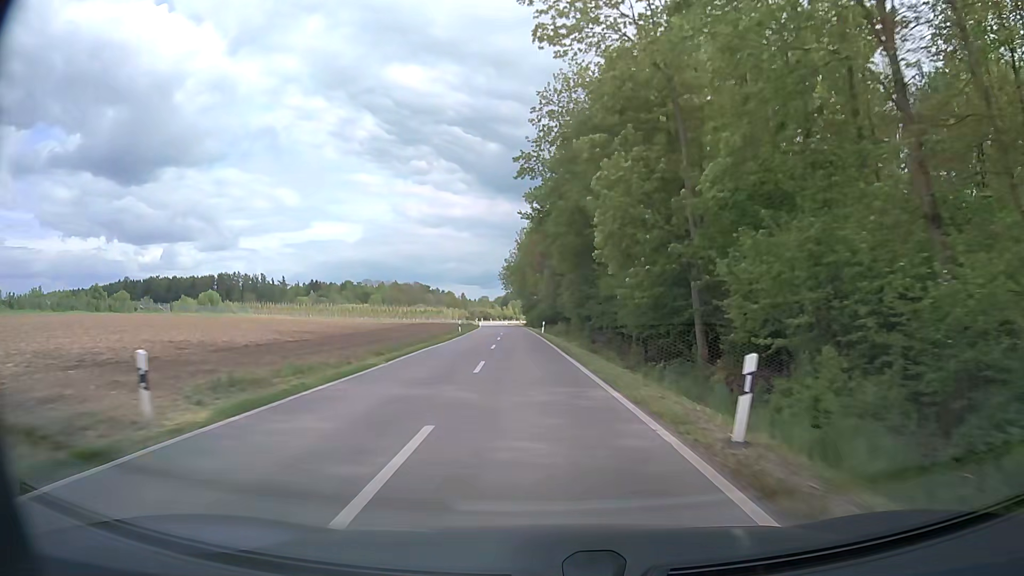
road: unclassified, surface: asphalt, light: Day
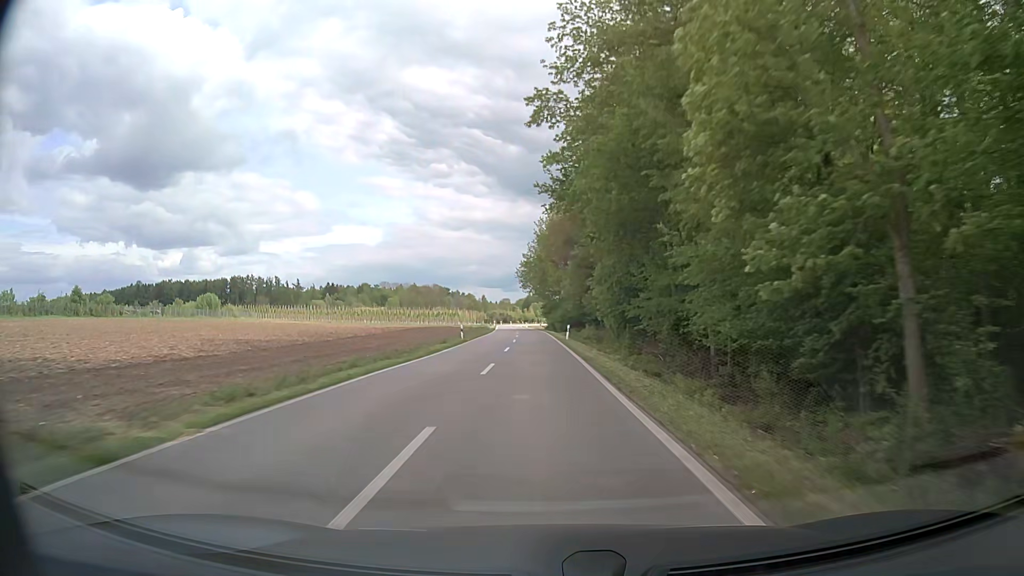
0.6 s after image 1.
(-0.2, +12.2) m; -2°
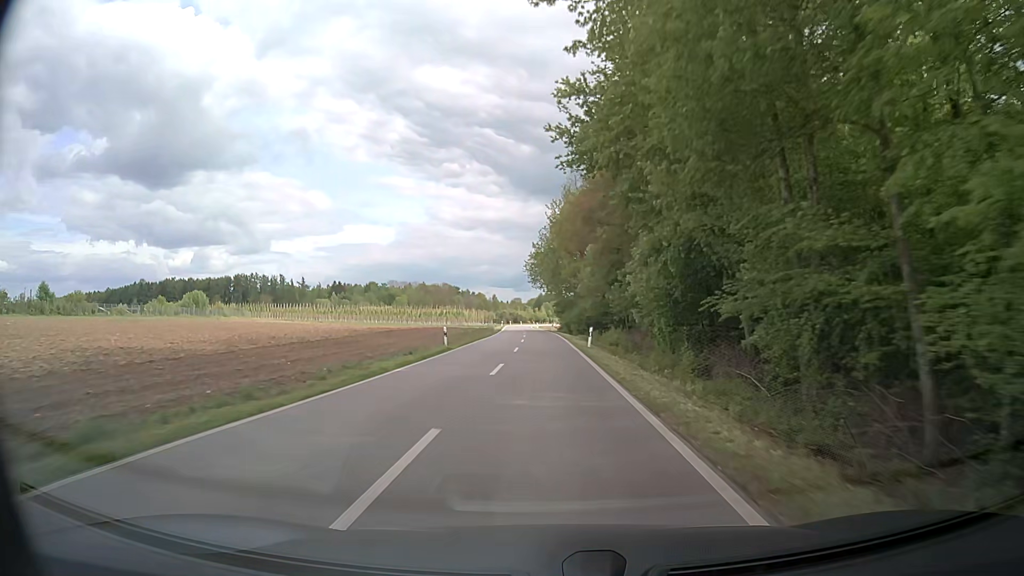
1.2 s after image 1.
(-0.2, +12.3) m; -1°
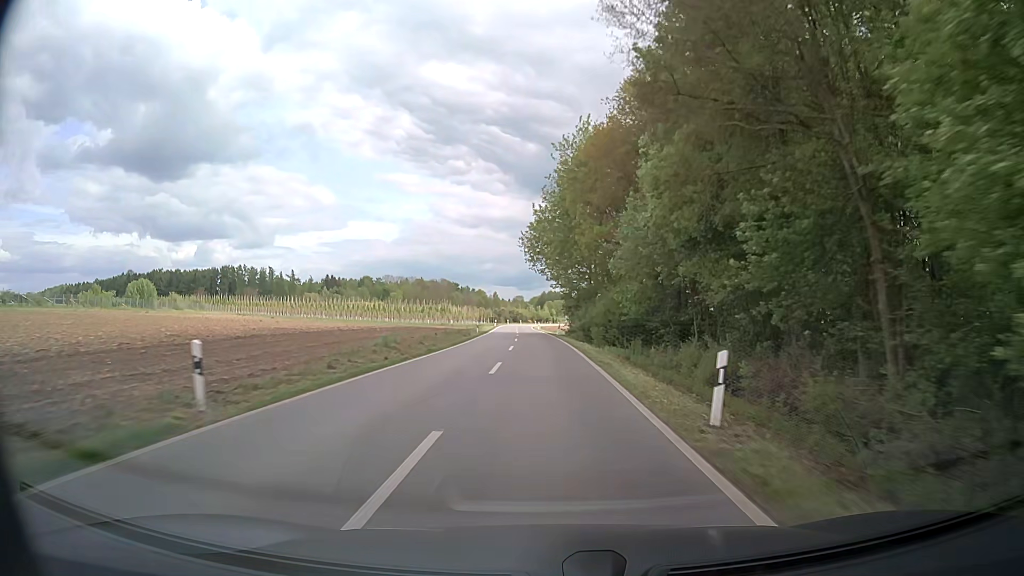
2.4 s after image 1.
(-0.1, +24.6) m; 0°
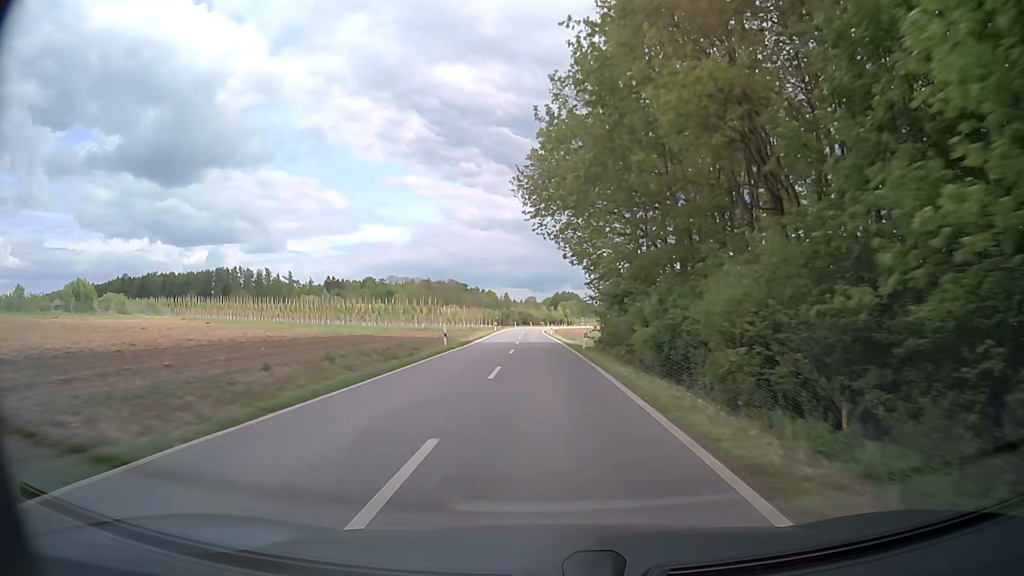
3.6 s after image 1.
(-0.2, +24.8) m; -1°
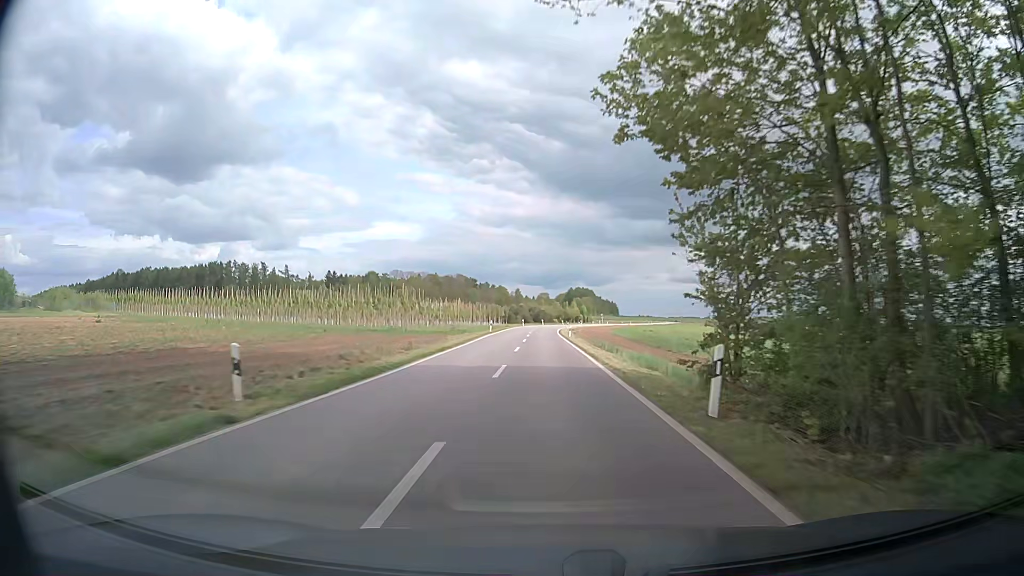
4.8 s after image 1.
(-0.3, +24.5) m; -1°
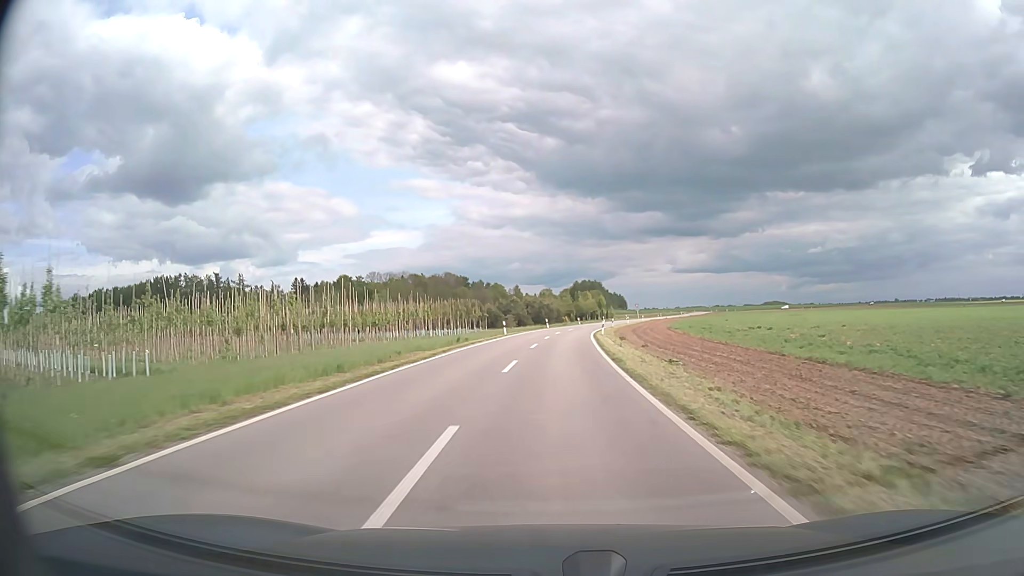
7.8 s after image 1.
(-0.5, +59.5) m; 0°
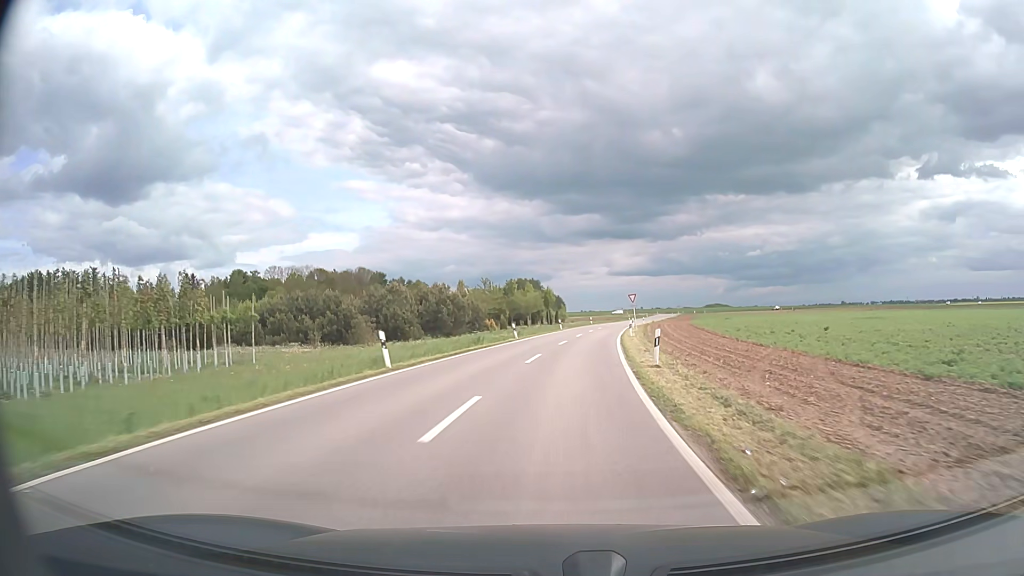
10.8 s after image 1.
(+2.4, +57.2) m; +5°
(0, +10) (+1, +20) (+1, +30) (+2, +40) (+4, +50) (+5, +60) (+7, +70) (+8, +79) (+10, +89) (+12, +99) m
